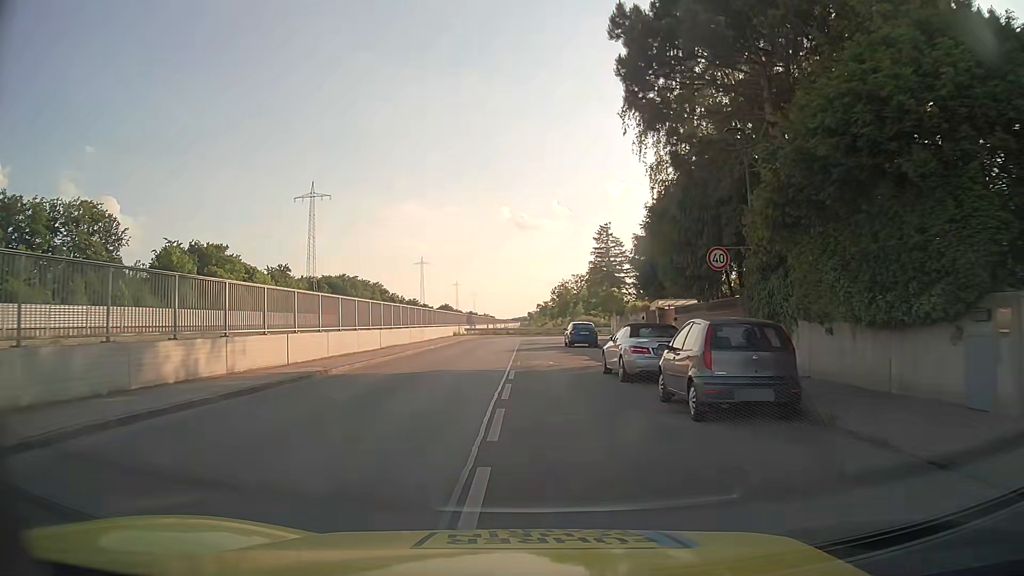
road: residential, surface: asphalt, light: Day
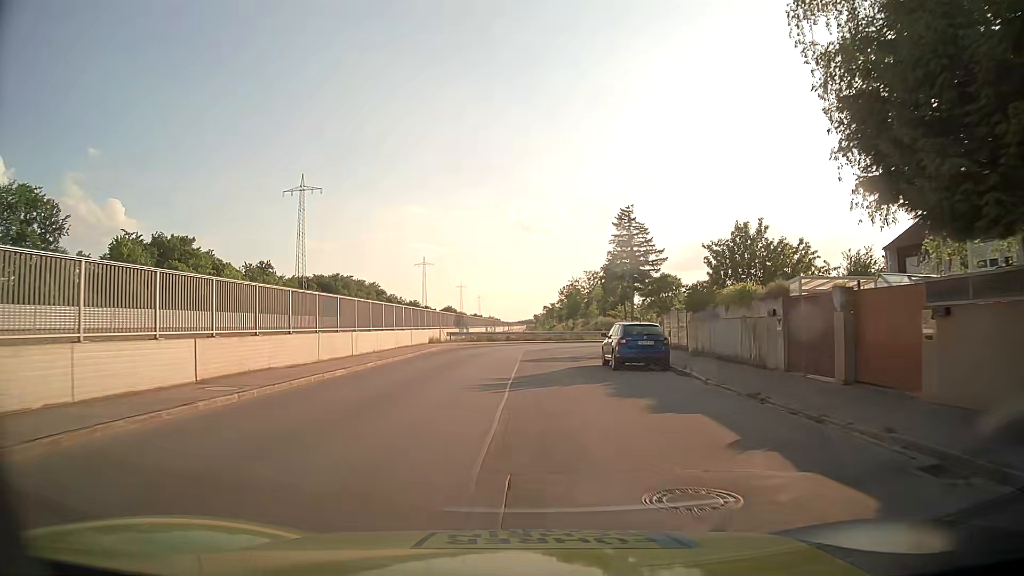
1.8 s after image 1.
(0.0, +18.7) m; 0°
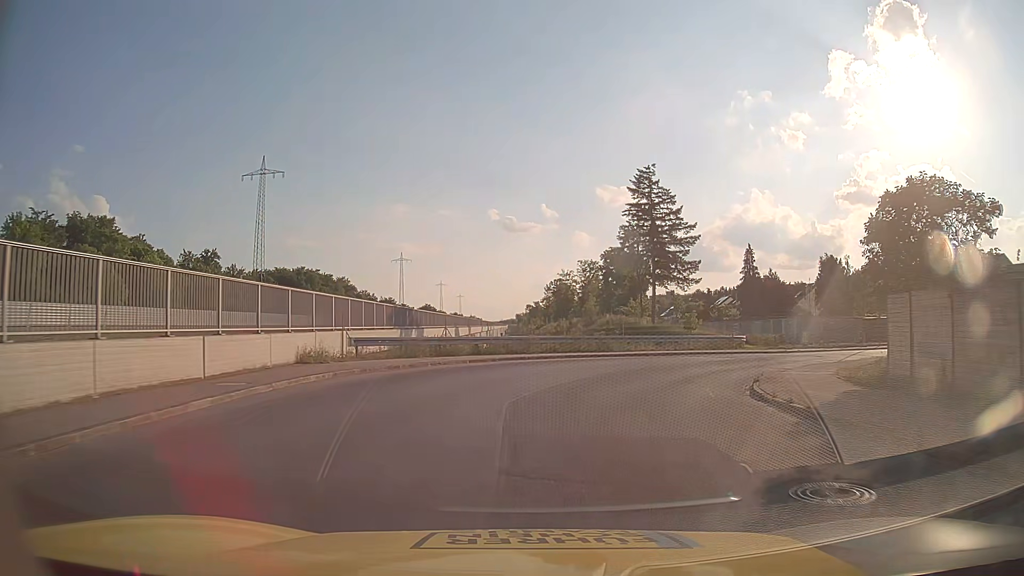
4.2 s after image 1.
(-0.2, +24.5) m; +1°
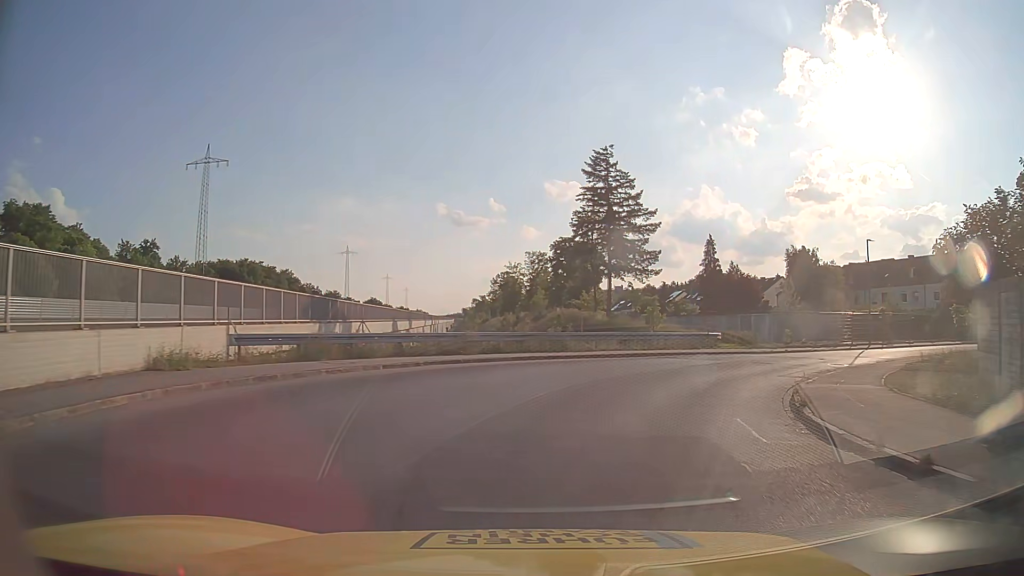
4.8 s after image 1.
(+0.2, +5.8) m; +4°
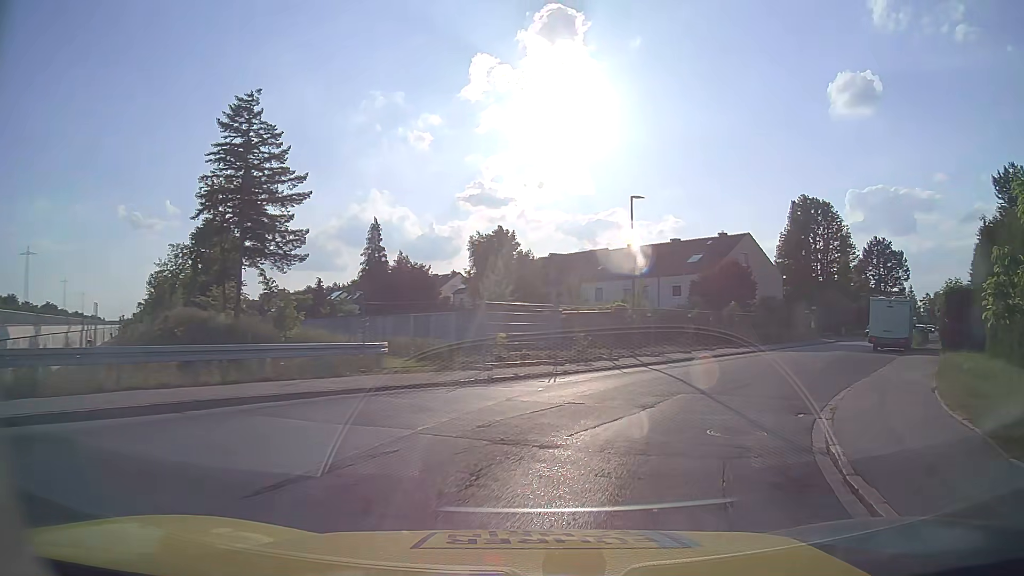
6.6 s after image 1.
(+3.8, +15.7) m; +28°
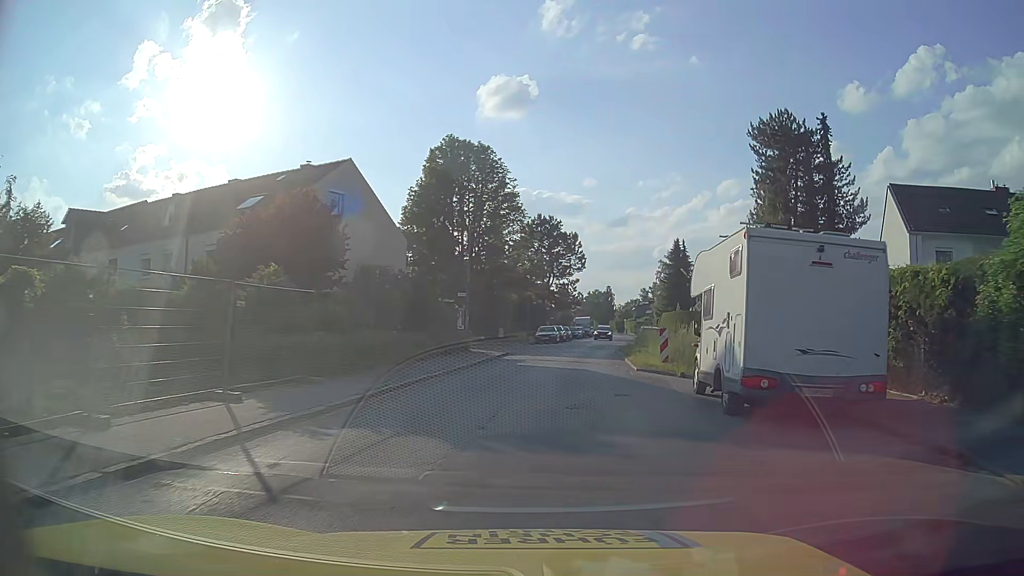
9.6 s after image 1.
(+9.6, +25.3) m; +32°
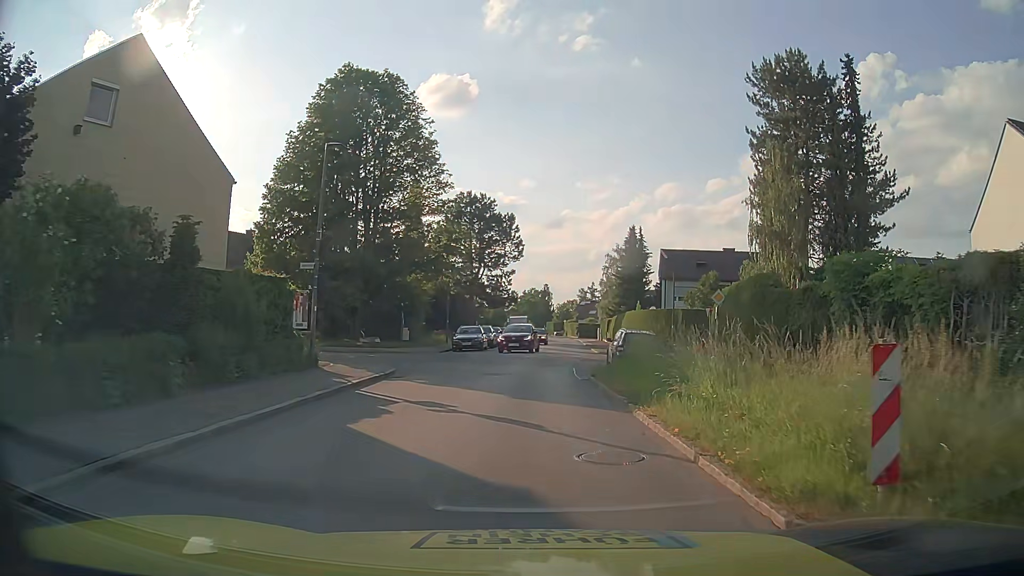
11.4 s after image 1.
(+1.0, +15.6) m; +6°
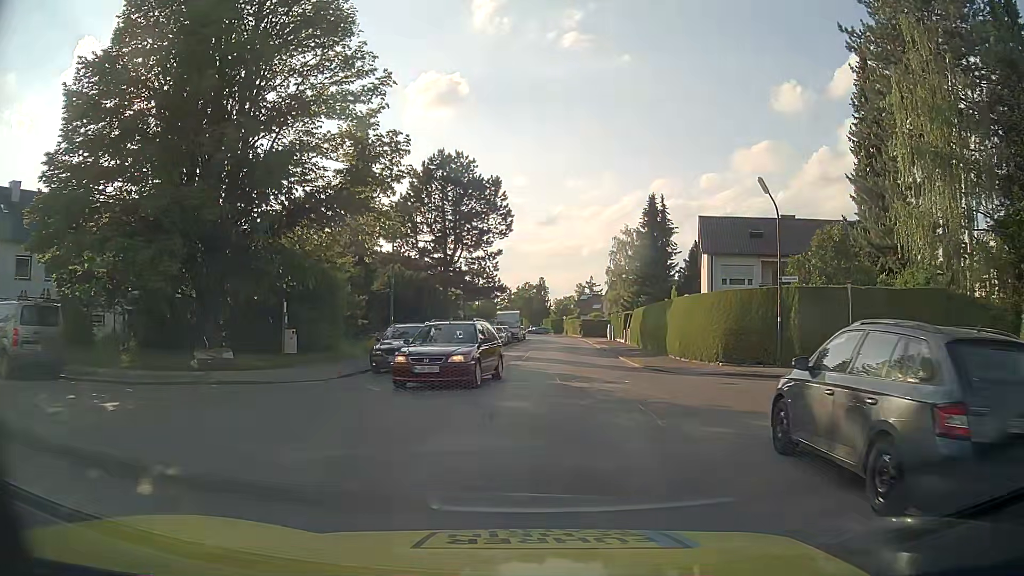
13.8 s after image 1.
(+0.4, +18.2) m; +1°
(0, +10) (+1, +20) (+2, +30) (+3, +40) (+3, +50) (+4, +60) (+4, +70) (+4, +80) (+4, +90) (+4, +100) m
